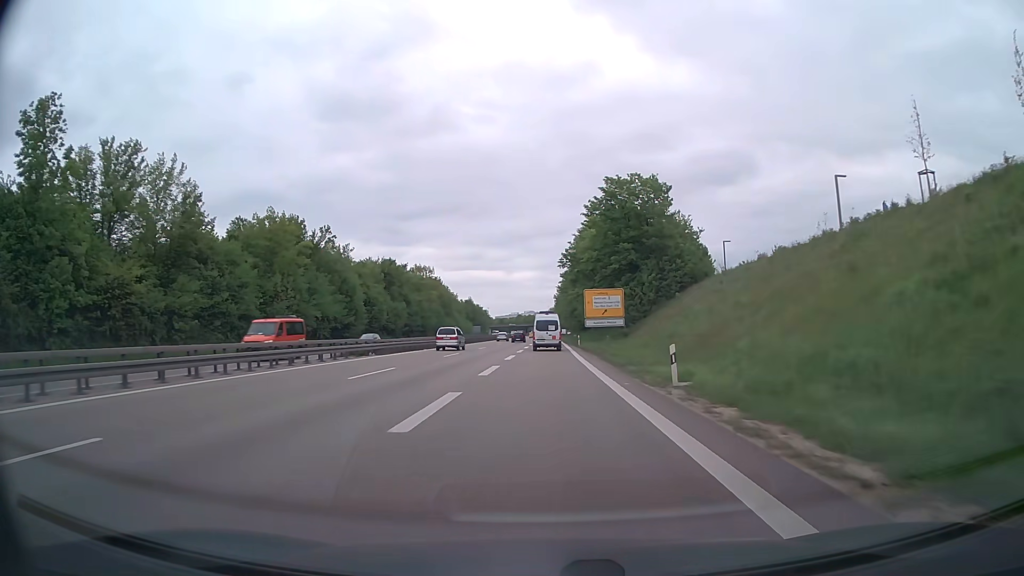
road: trunk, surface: asphalt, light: Day
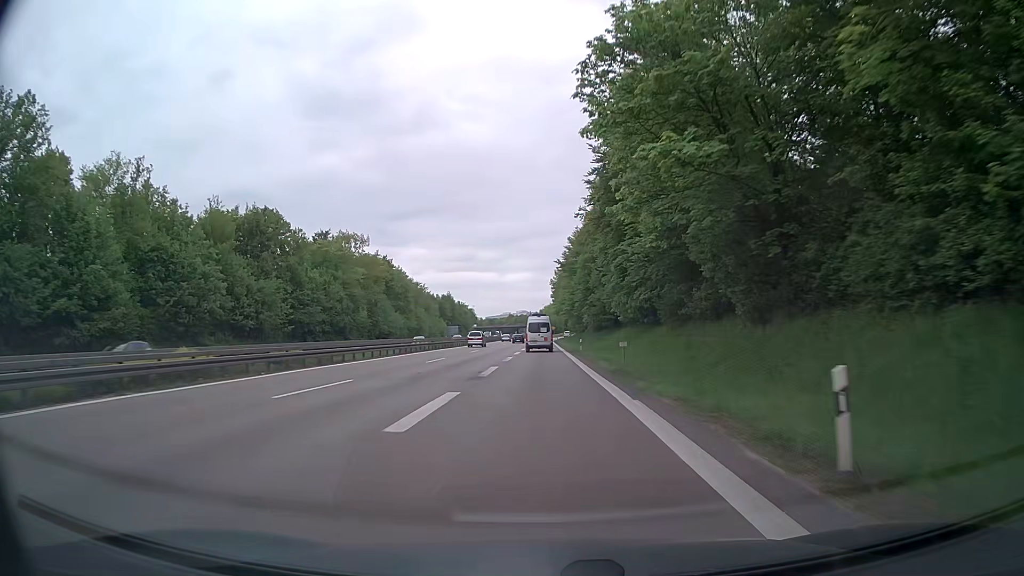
(+0.6, +60.1) m; +1°
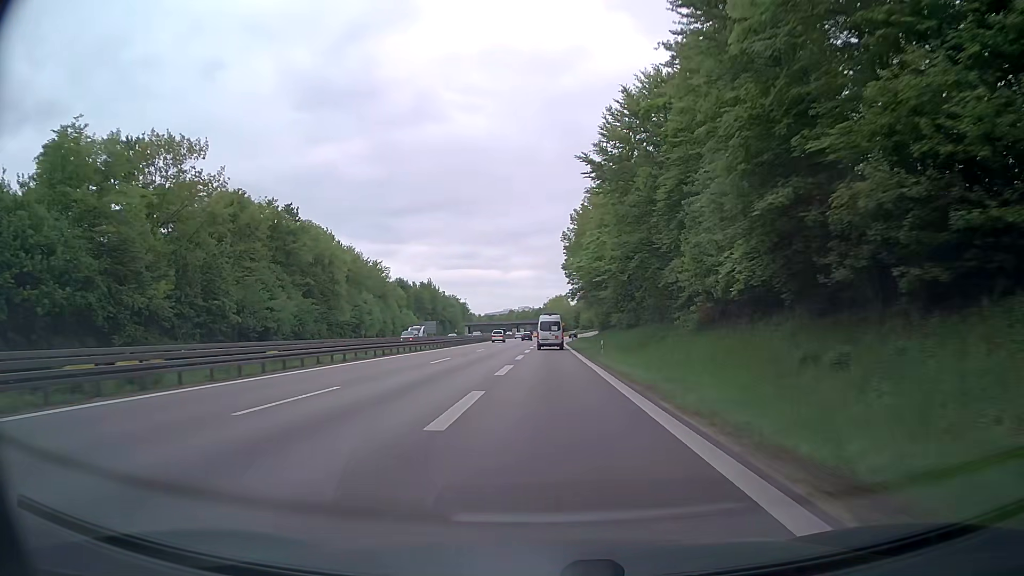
(-0.3, +59.9) m; 0°
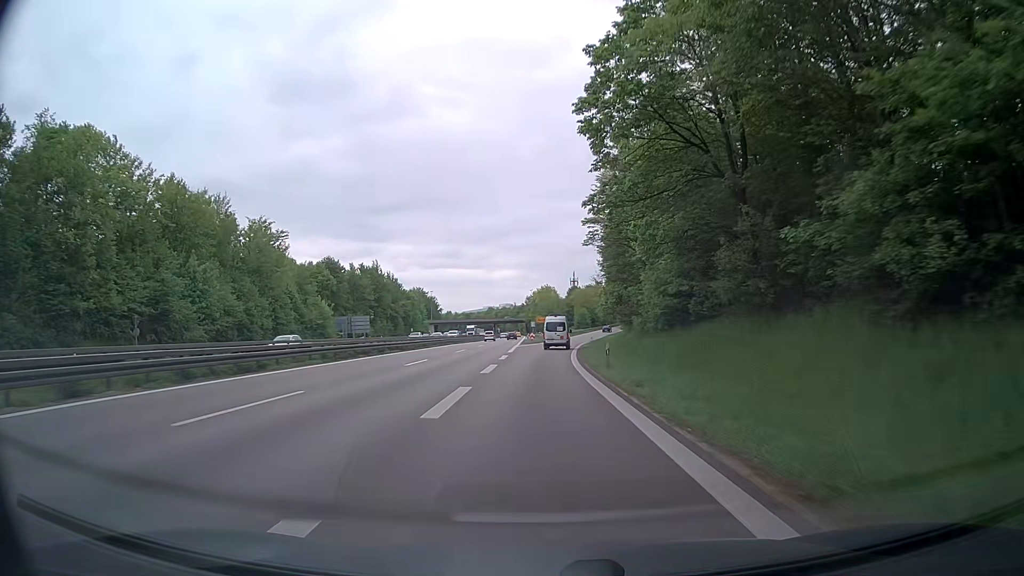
(+0.4, +58.8) m; +1°
(0, +10) (0, +20) (0, +30) (0, +40) (+1, +50) (+1, +60) (+2, +70) (+3, +80) (+4, +90) (+5, +100) m
